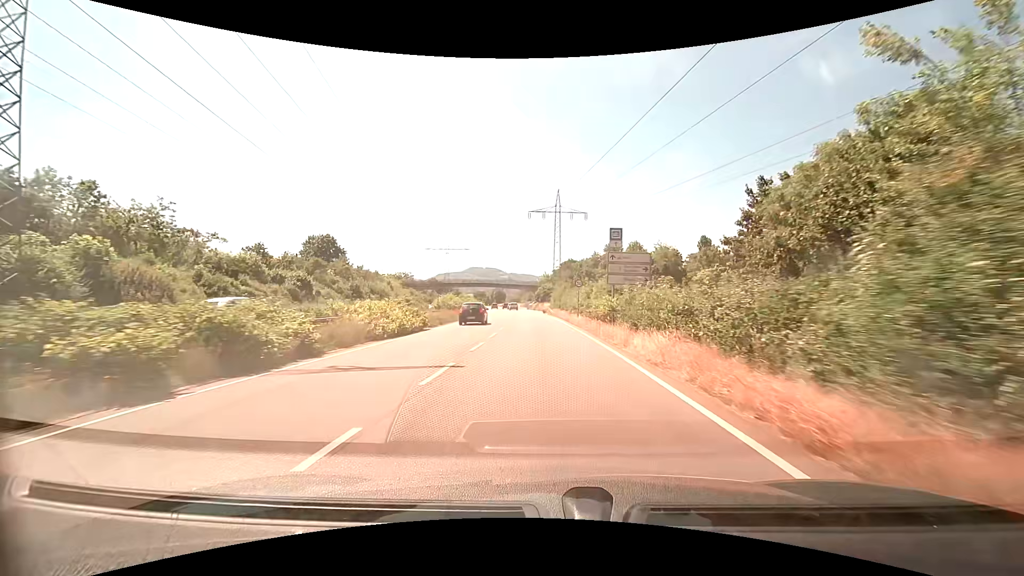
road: trunk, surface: asphalt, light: Day
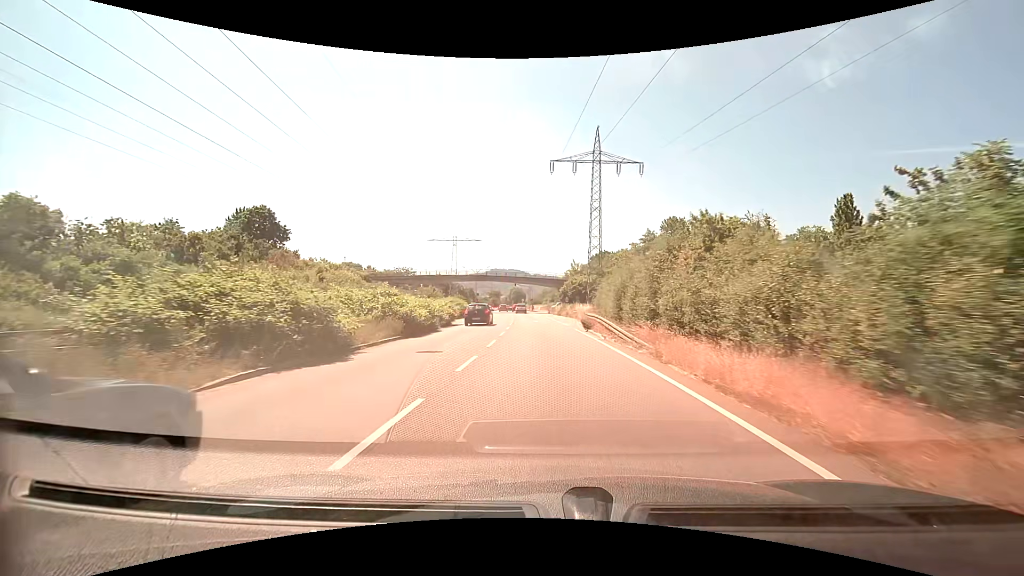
(-0.9, +40.3) m; -2°
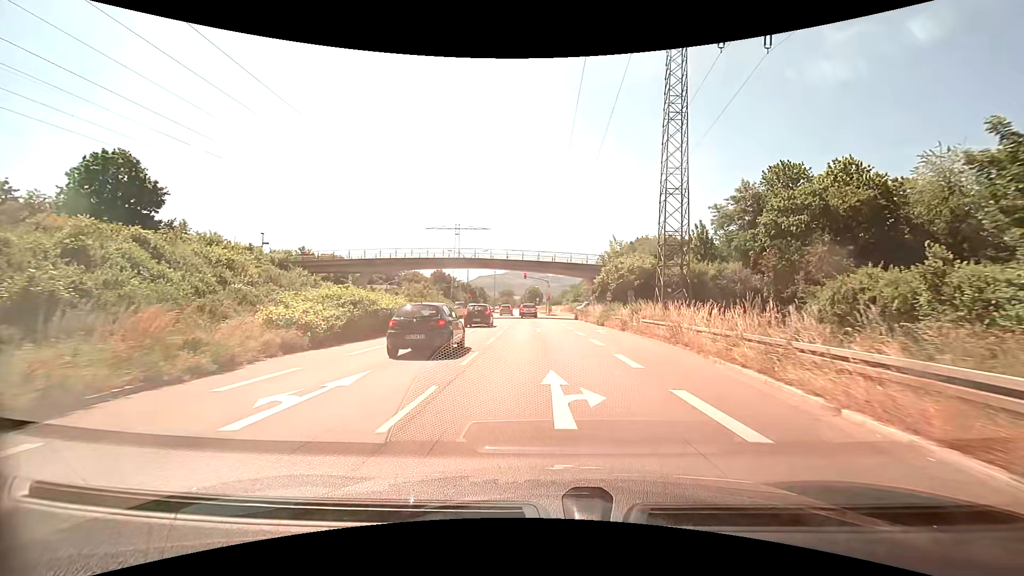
(-0.7, +34.7) m; -2°
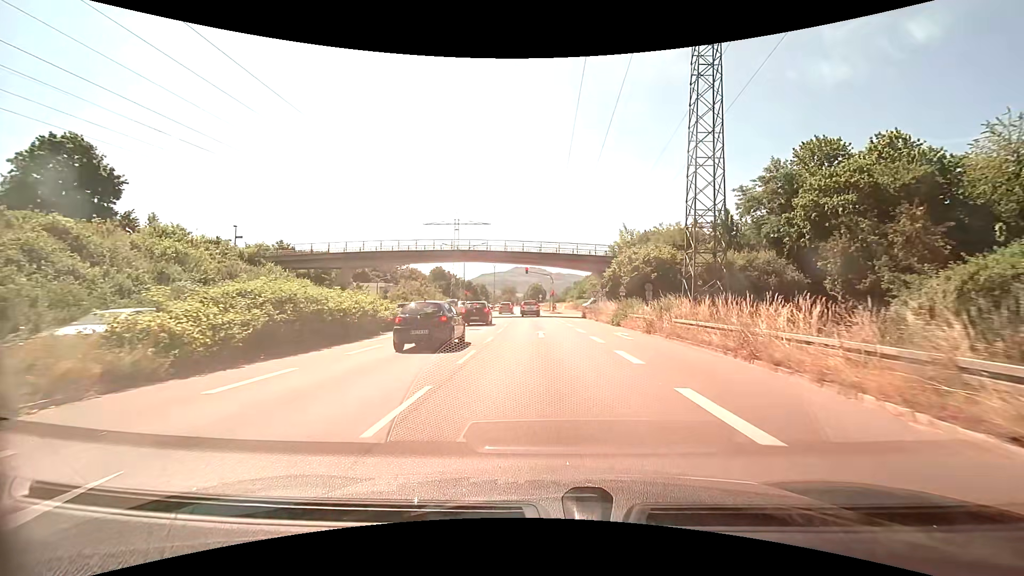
(0.0, +6.3) m; 0°
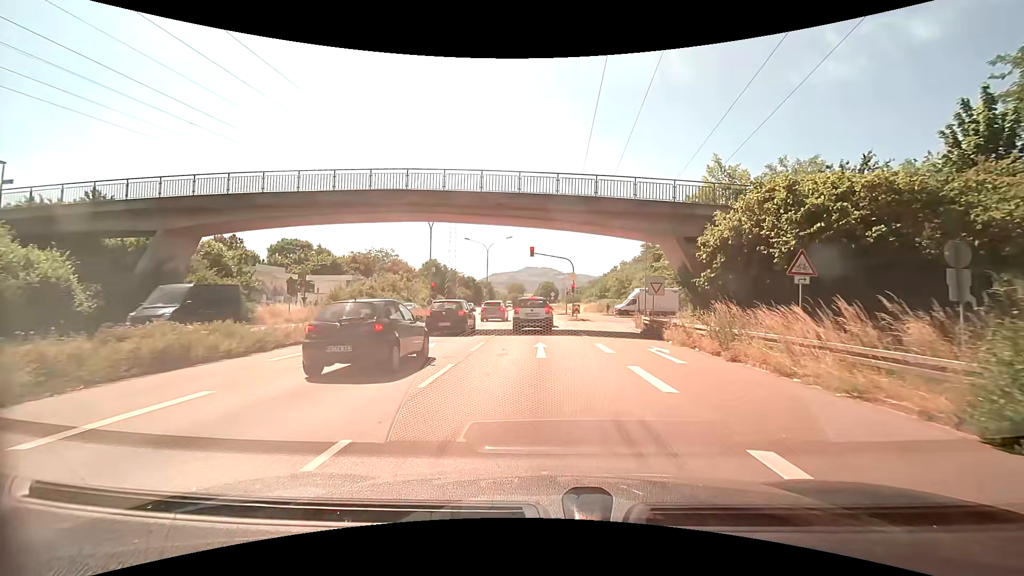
(-0.4, +26.8) m; -1°
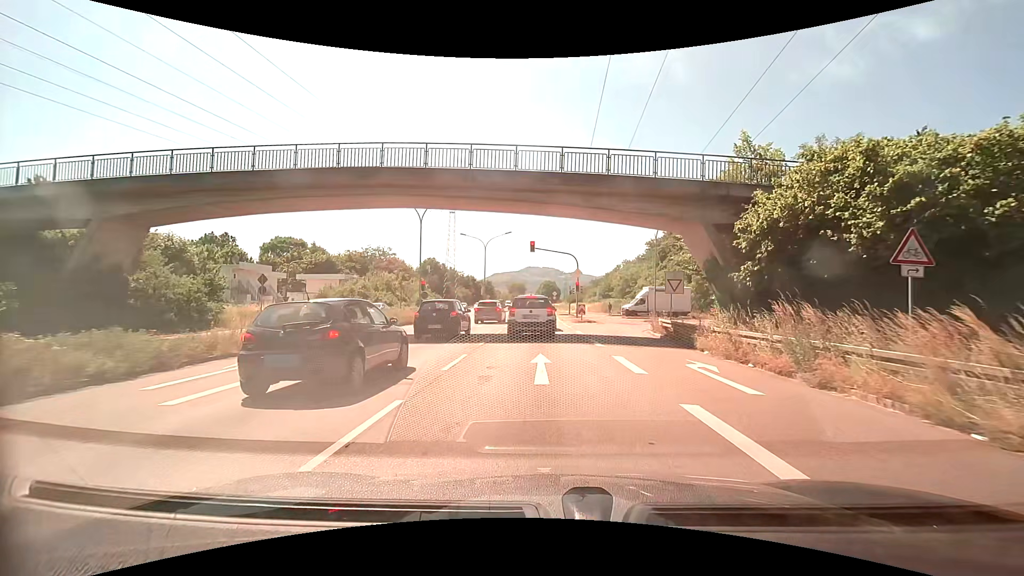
(0.0, +3.9) m; 0°
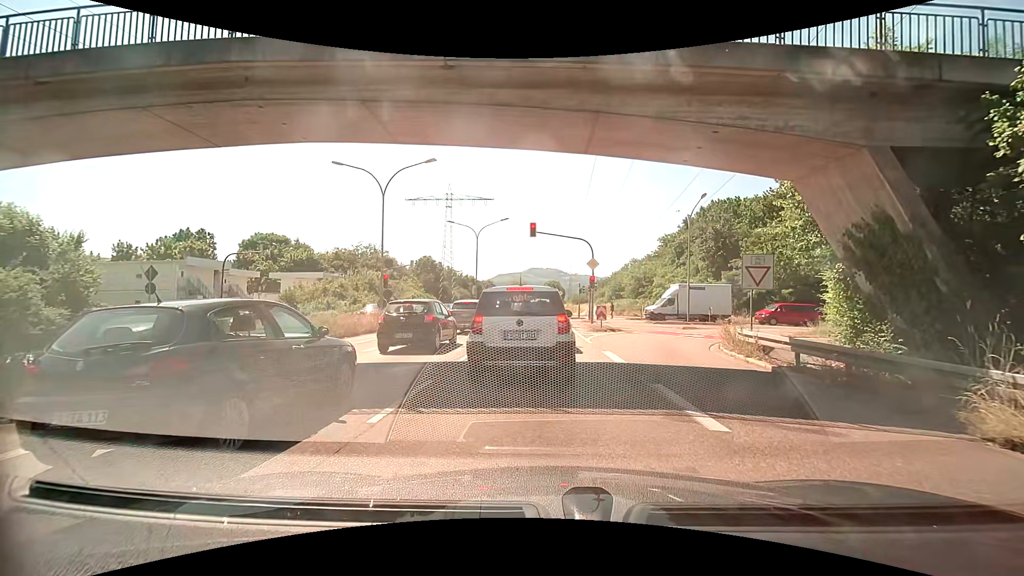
(-0.1, +9.8) m; -1°
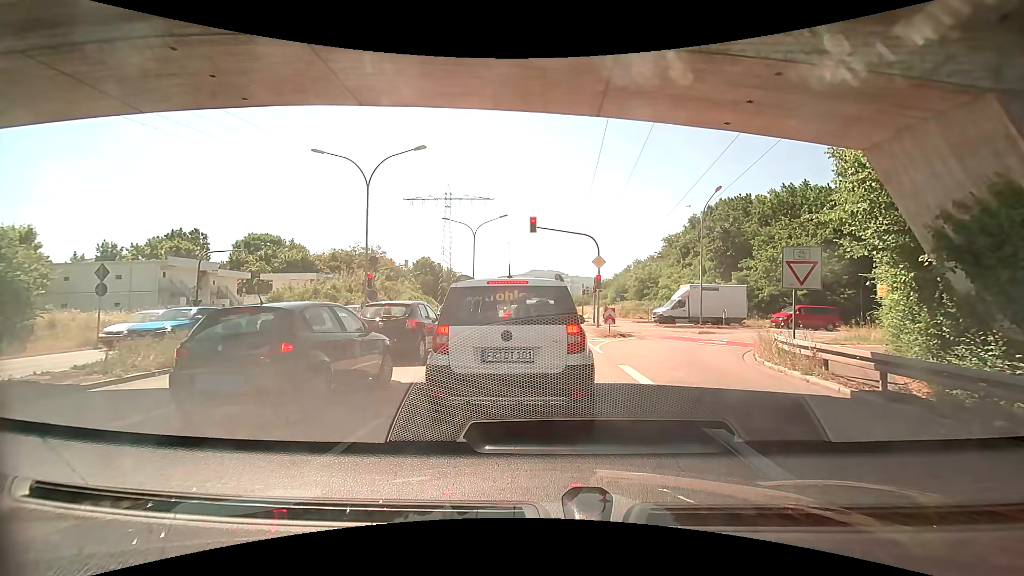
(0.0, +2.6) m; +1°
(0, +10) (0, +20) (0, +30) (-1, +40) (-1, +50) (-1, +60) (-1, +70) (-1, +80) (-1, +90) (-1, +100) m
